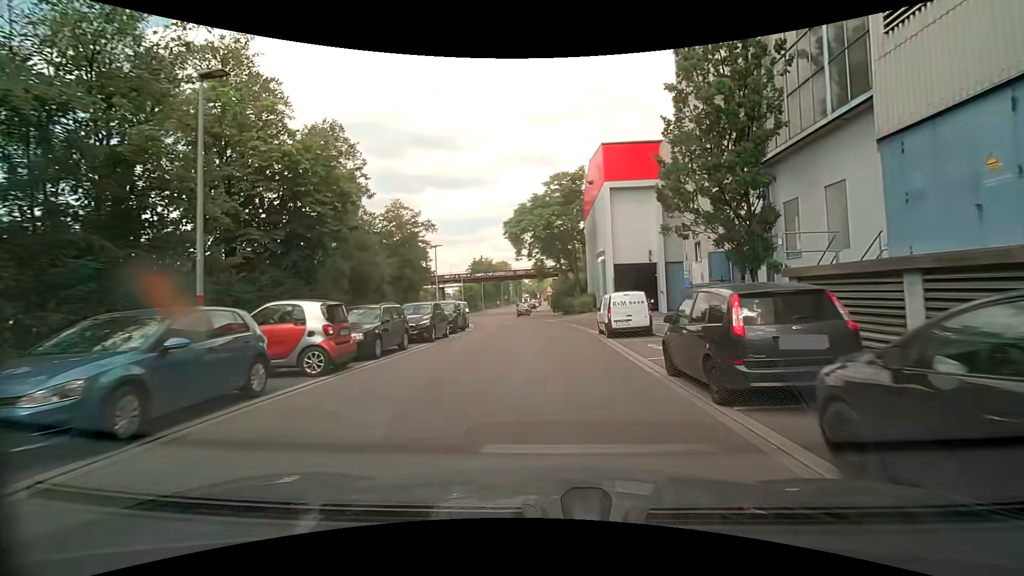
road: tertiary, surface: asphalt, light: Day
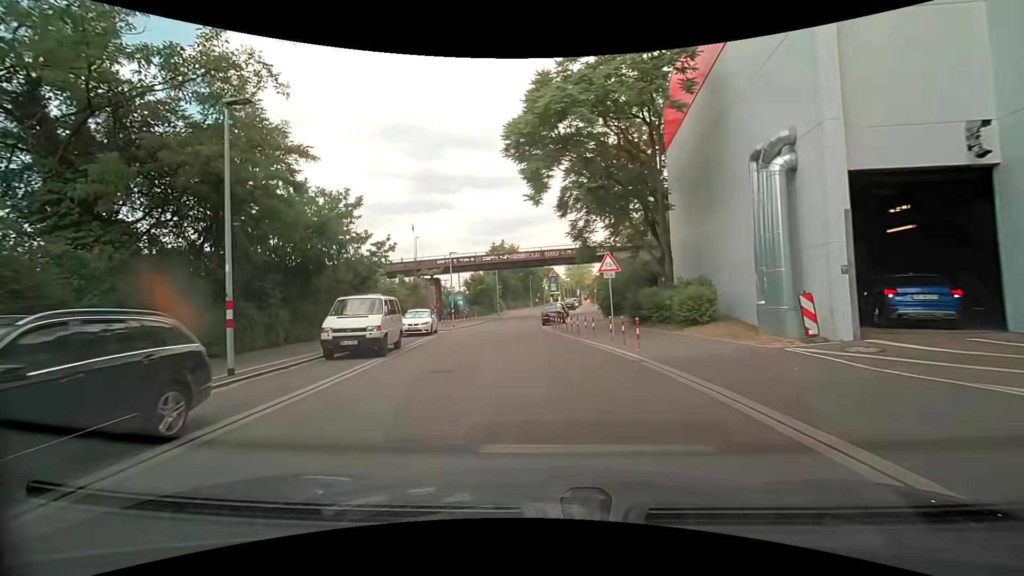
(-0.7, +28.0) m; -5°
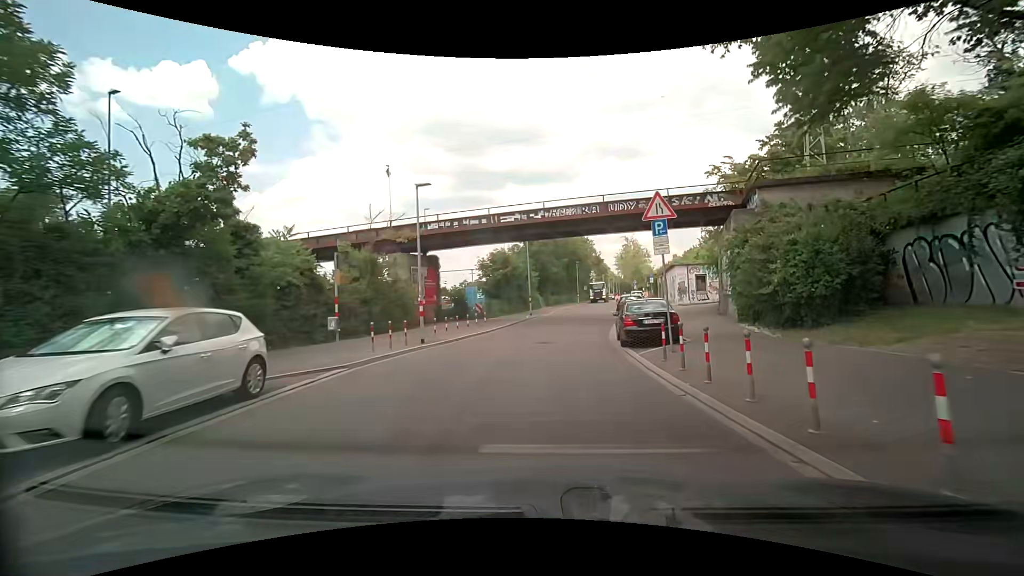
(-1.3, +22.1) m; -5°
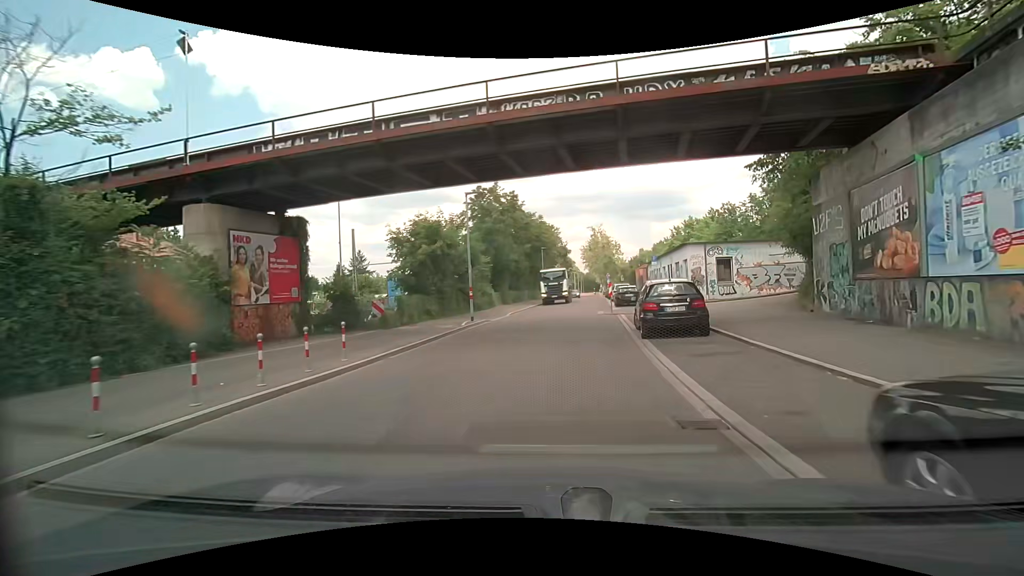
(+0.4, +15.9) m; +5°
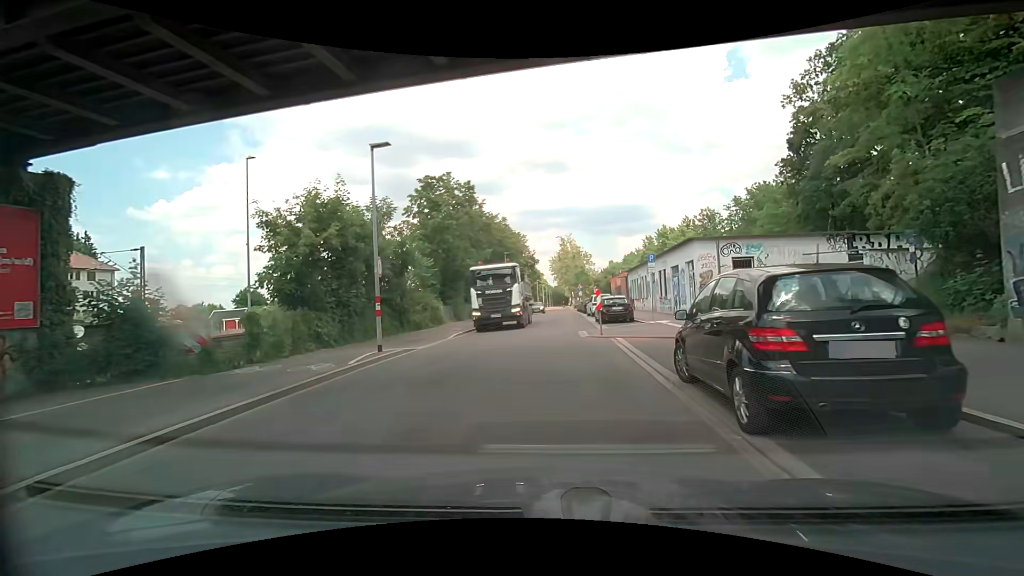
(+0.3, +8.9) m; +3°
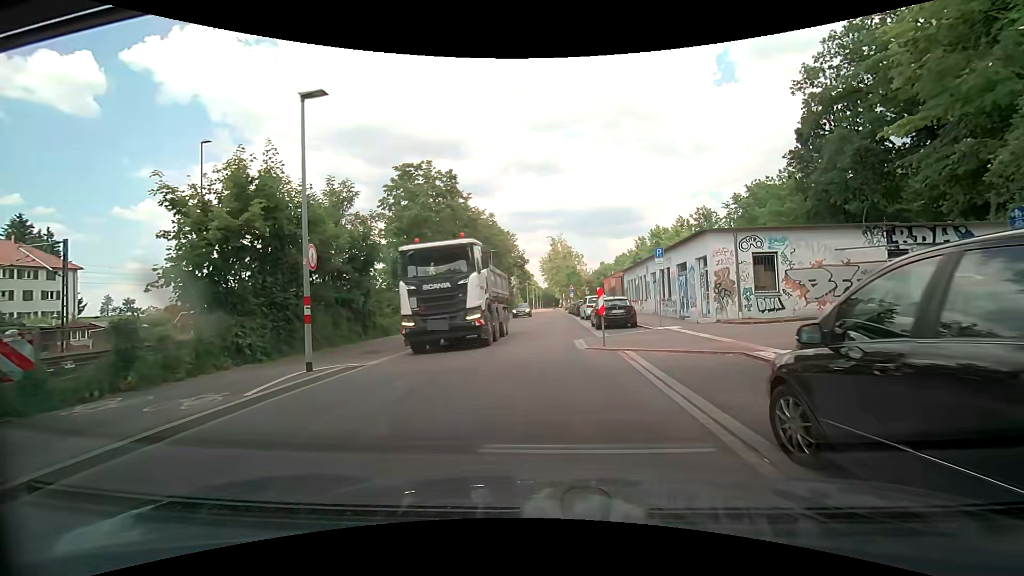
(+0.1, +3.6) m; +2°
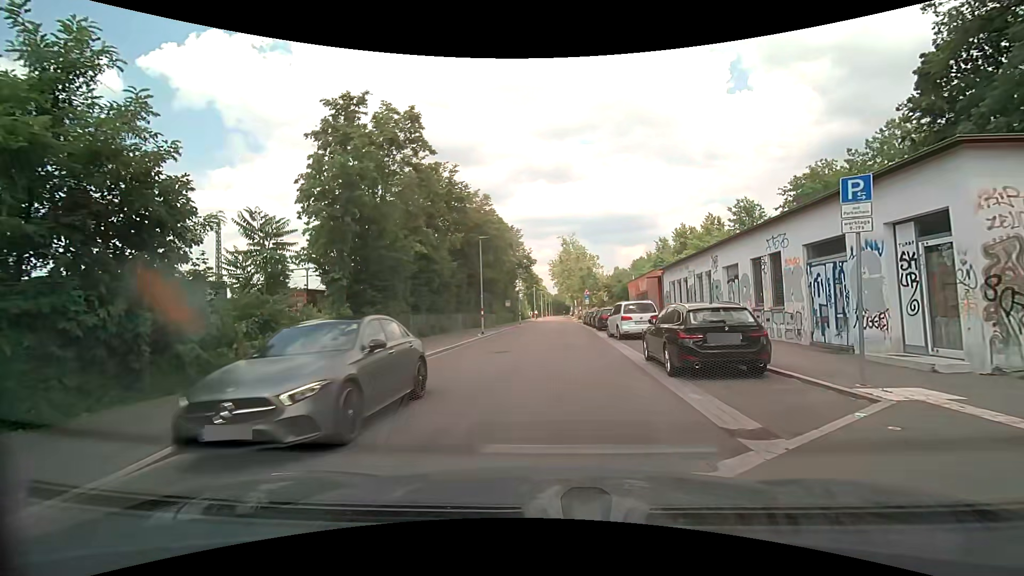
(0.0, +12.4) m; -2°
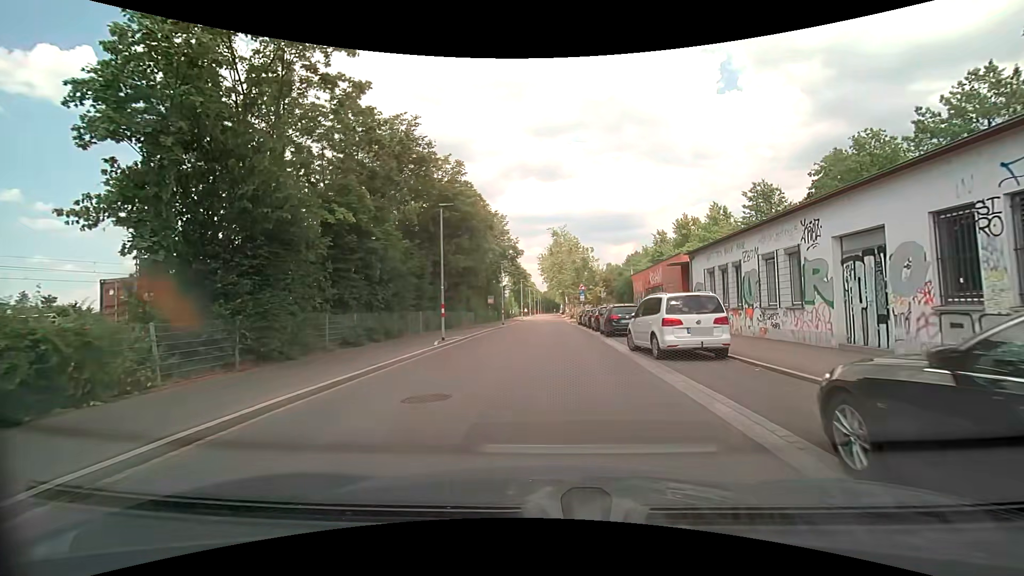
(+0.2, +9.4) m; +2°
(0, +10) (0, +20) (+1, +30) (+1, +40) (+1, +50) (+1, +60) (+1, +70) (+2, +80) (+2, +90) (+2, +100) m
